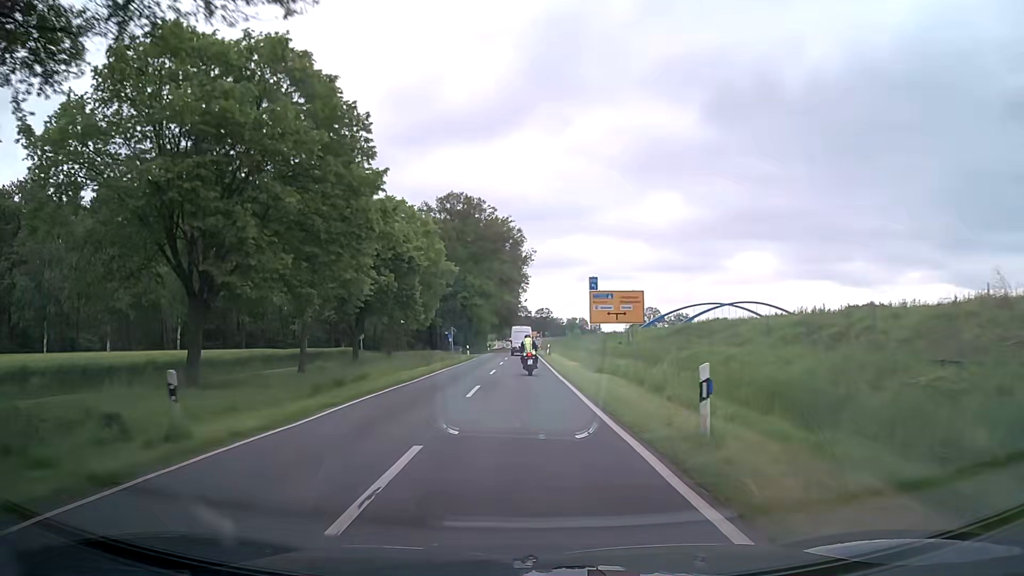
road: secondary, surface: asphalt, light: Day
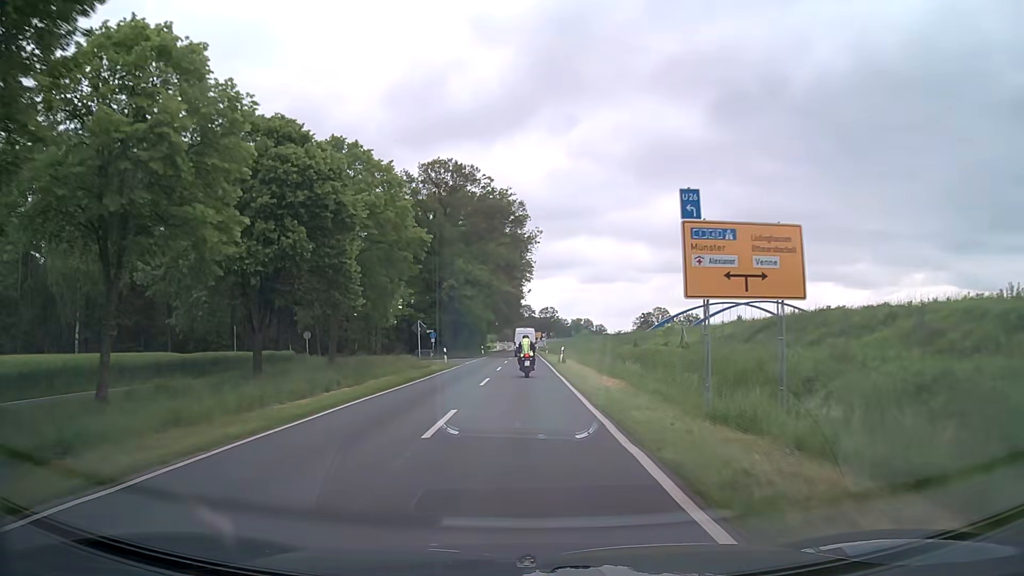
(0.0, +19.0) m; 0°
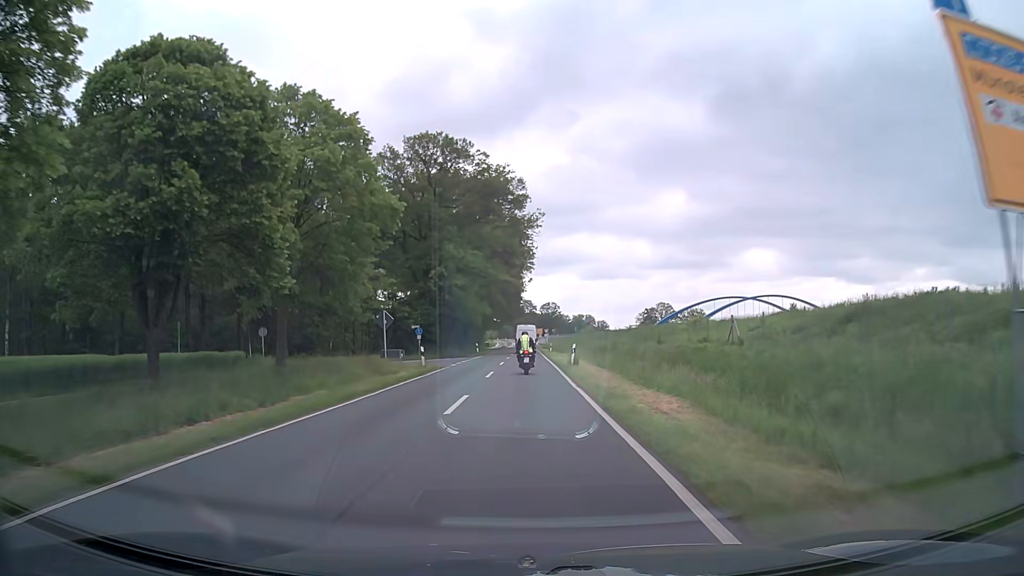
(0.0, +9.5) m; 0°
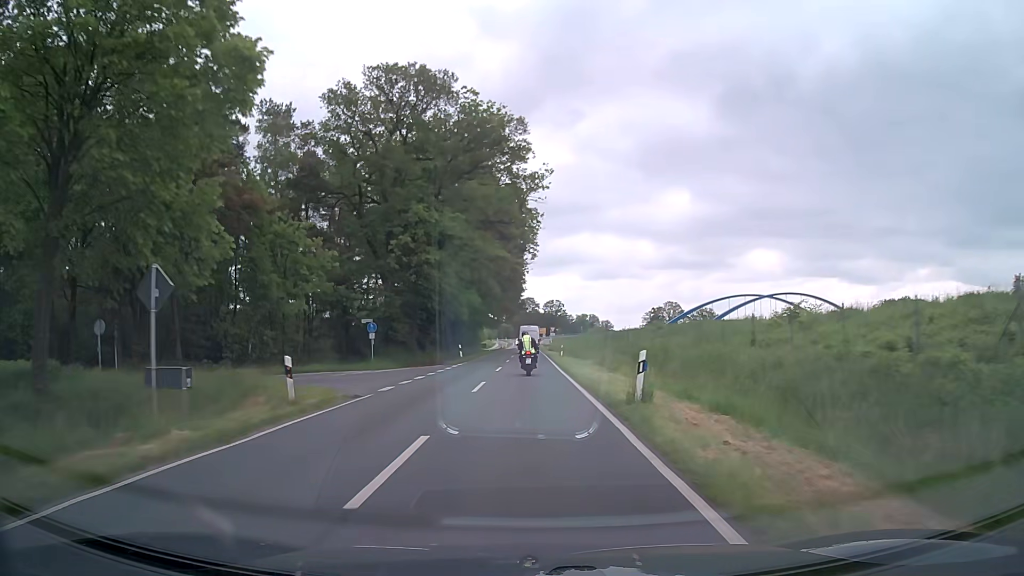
(-0.1, +18.8) m; -1°
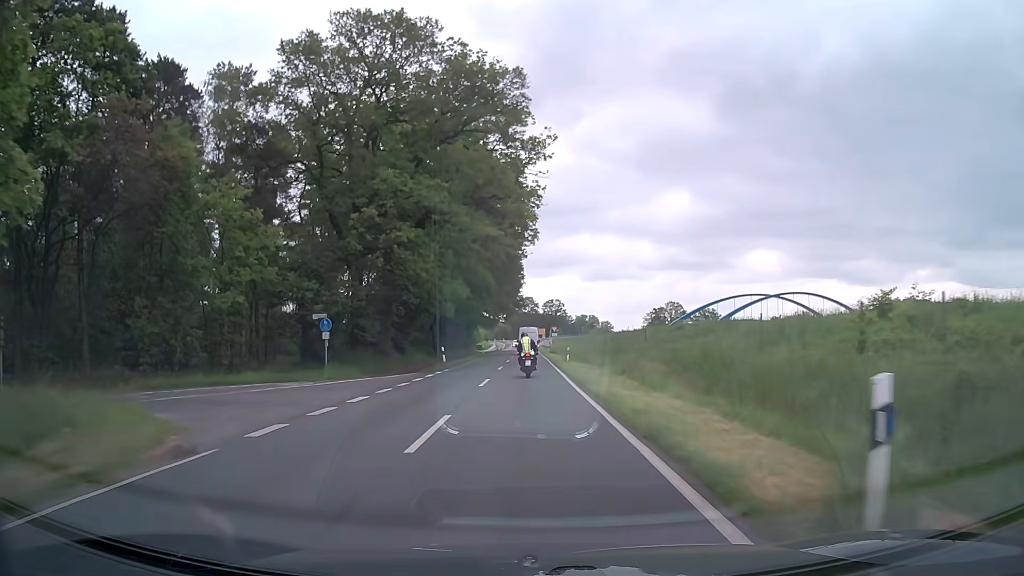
(0.0, +9.3) m; 0°
